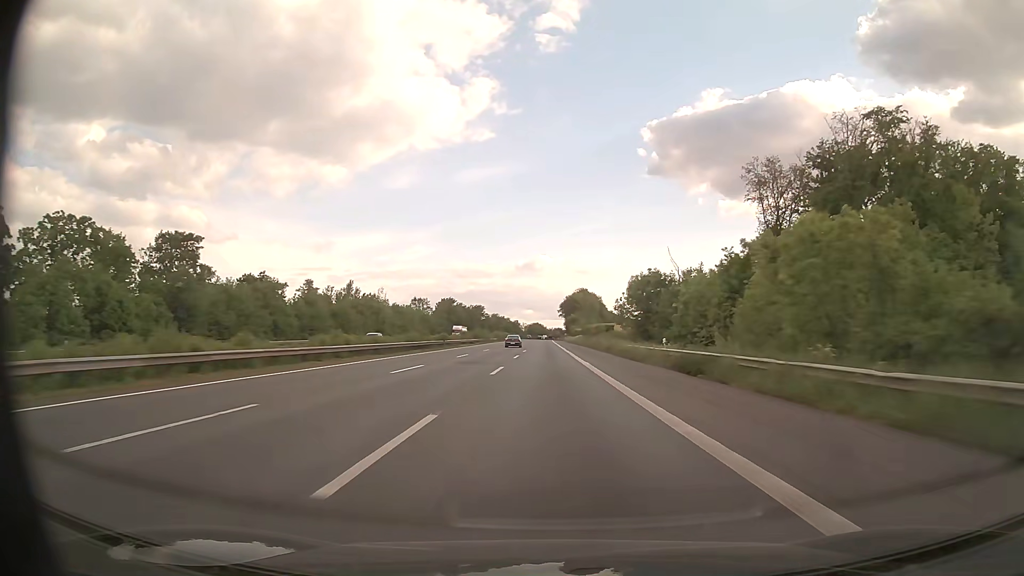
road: motorway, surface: asphalt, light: Day
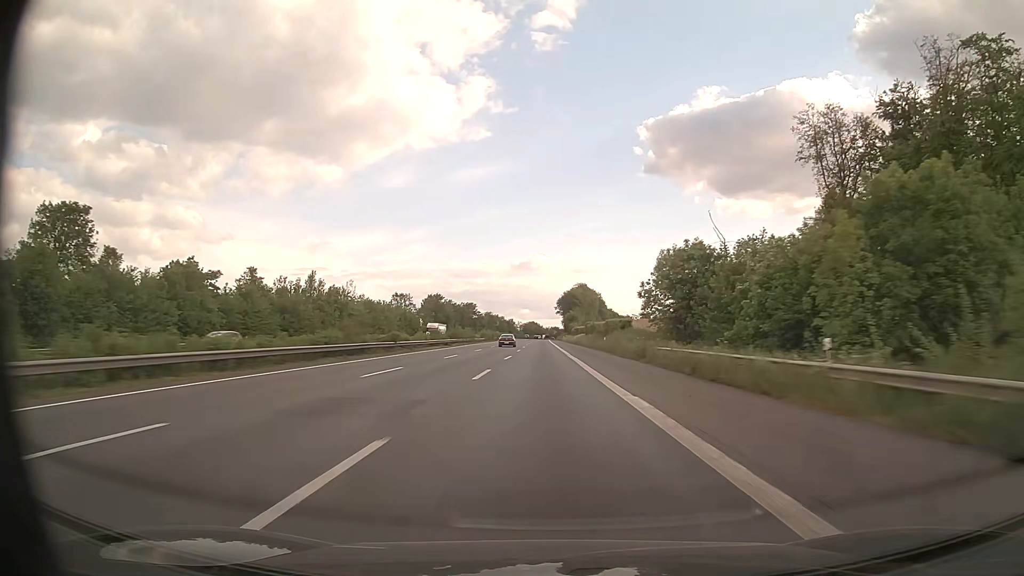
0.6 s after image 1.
(+0.1, +21.1) m; 0°
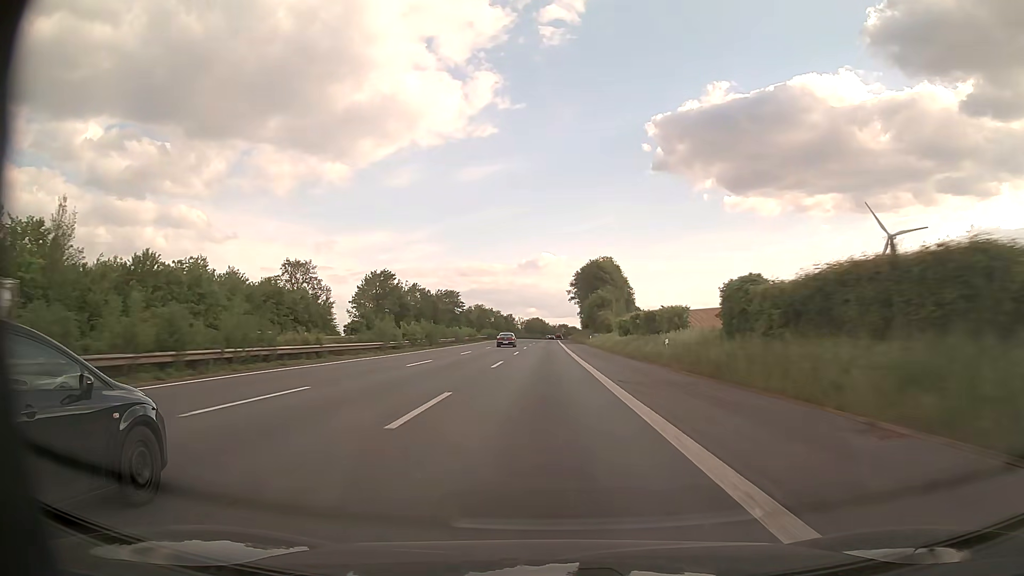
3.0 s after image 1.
(-0.5, +82.8) m; -1°
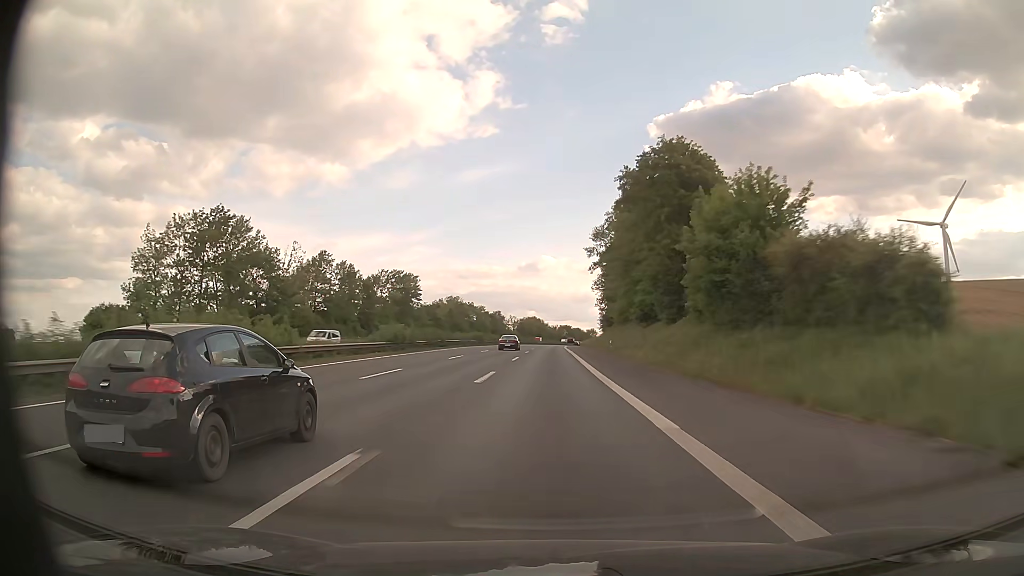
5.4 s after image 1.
(0.0, +77.7) m; 0°
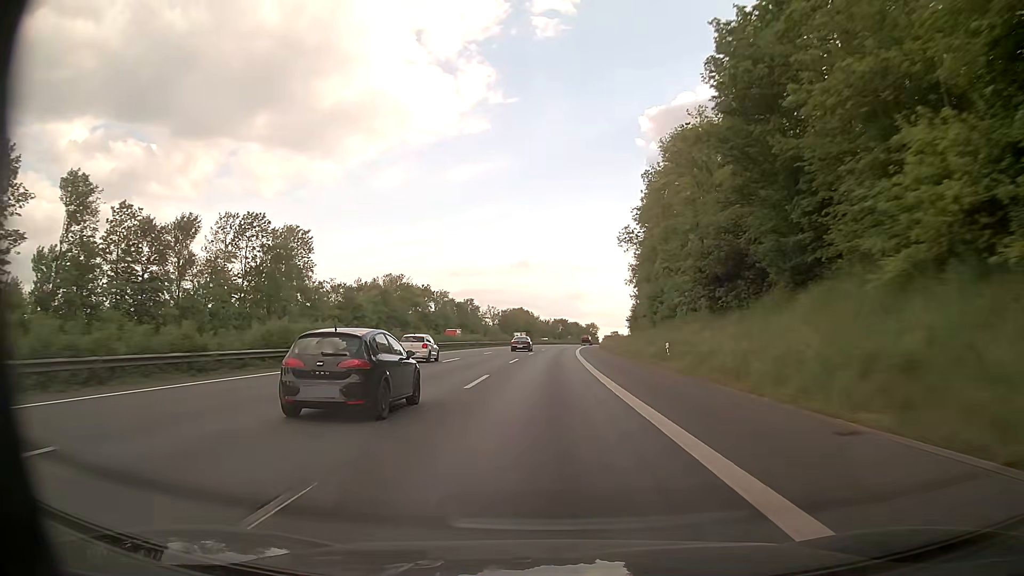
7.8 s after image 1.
(+0.5, +73.9) m; +1°
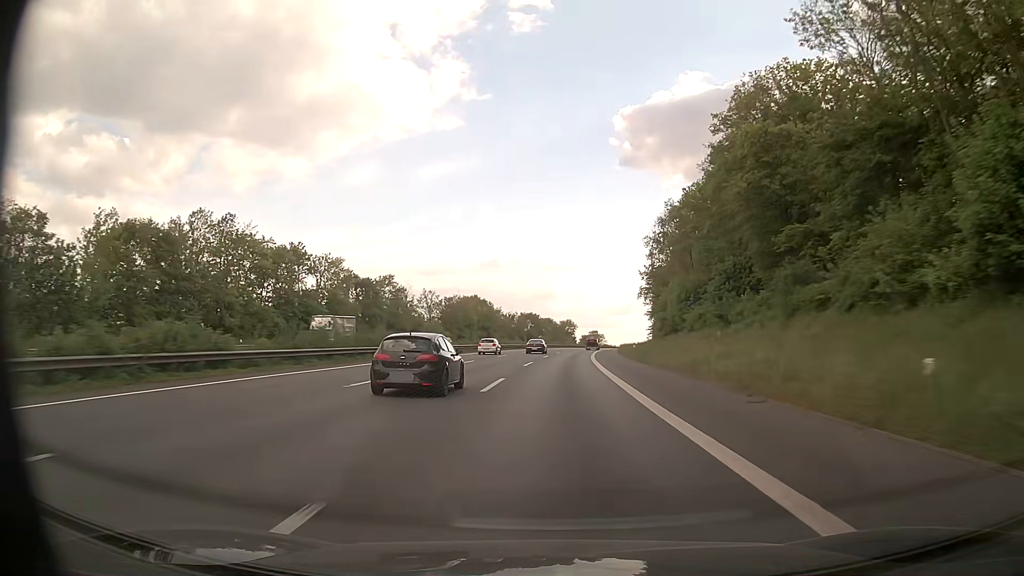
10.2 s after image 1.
(+1.0, +72.2) m; +2°
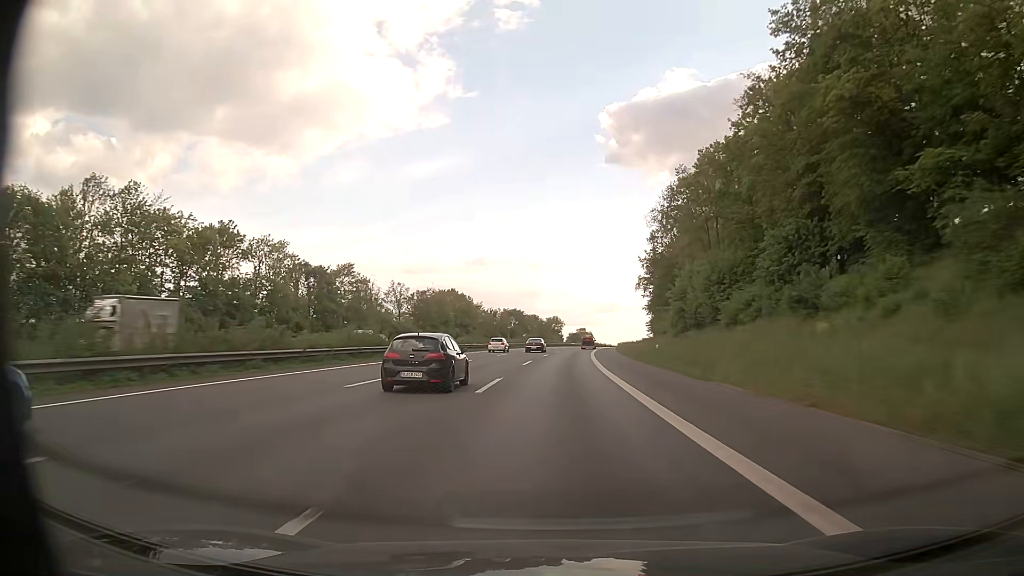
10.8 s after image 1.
(+0.2, +18.1) m; +1°
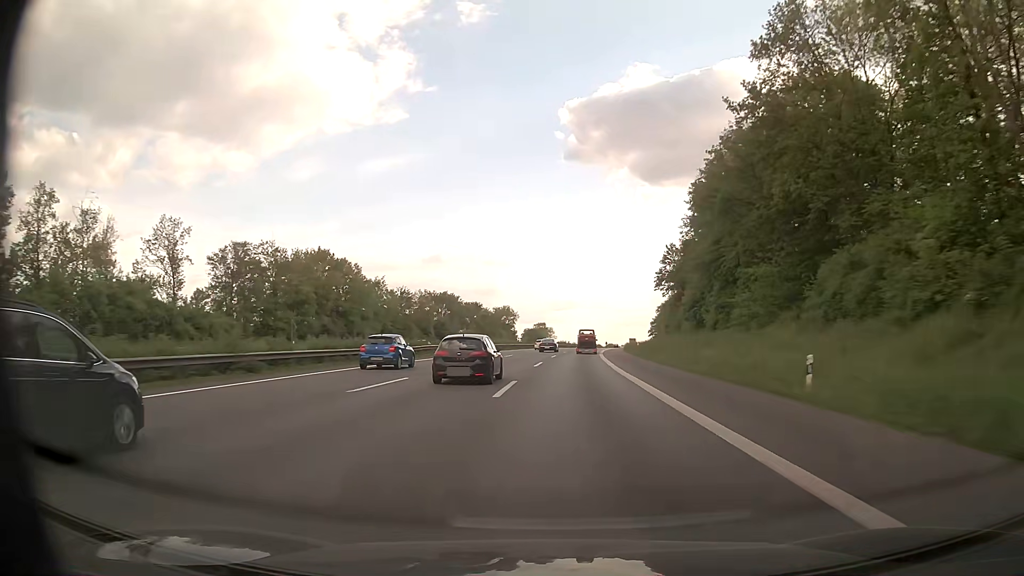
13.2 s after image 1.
(+2.5, +73.1) m; +4°
(0, +10) (0, +20) (+1, +30) (+1, +40) (+1, +50) (+2, +60) (+2, +70) (+2, +80) (+3, +90) (+4, +100) m
